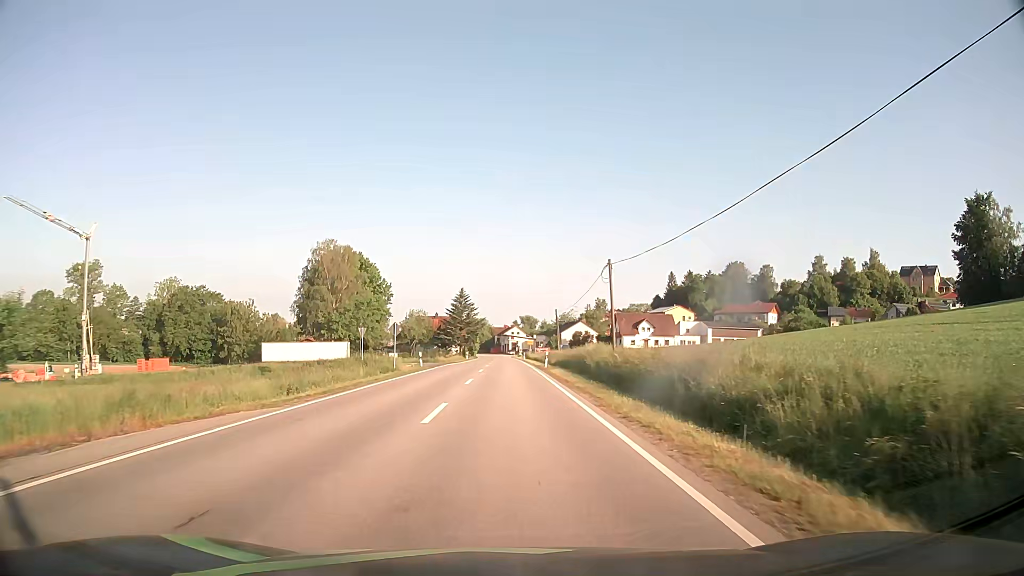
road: secondary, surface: asphalt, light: Day
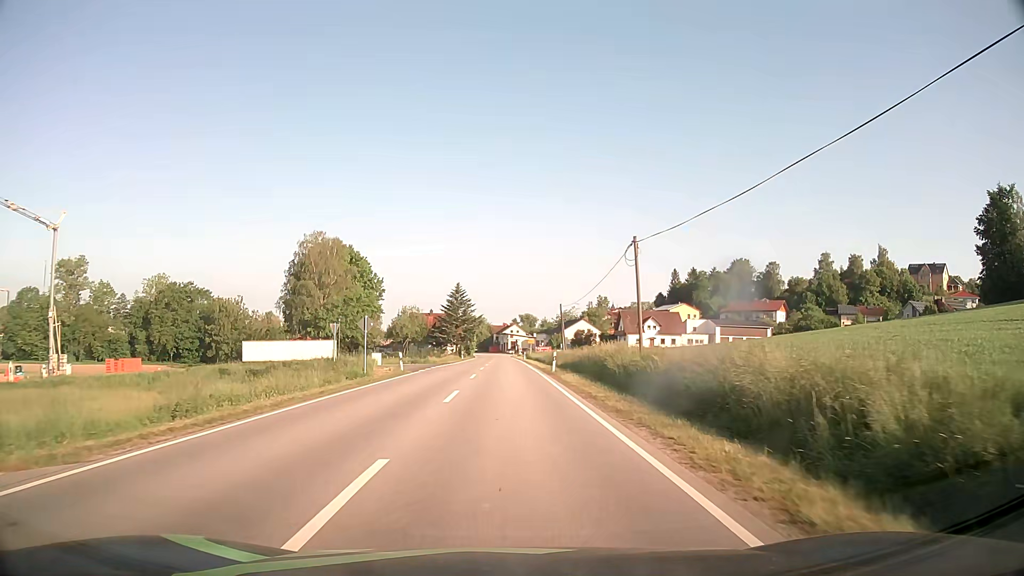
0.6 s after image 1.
(0.0, +7.7) m; 0°
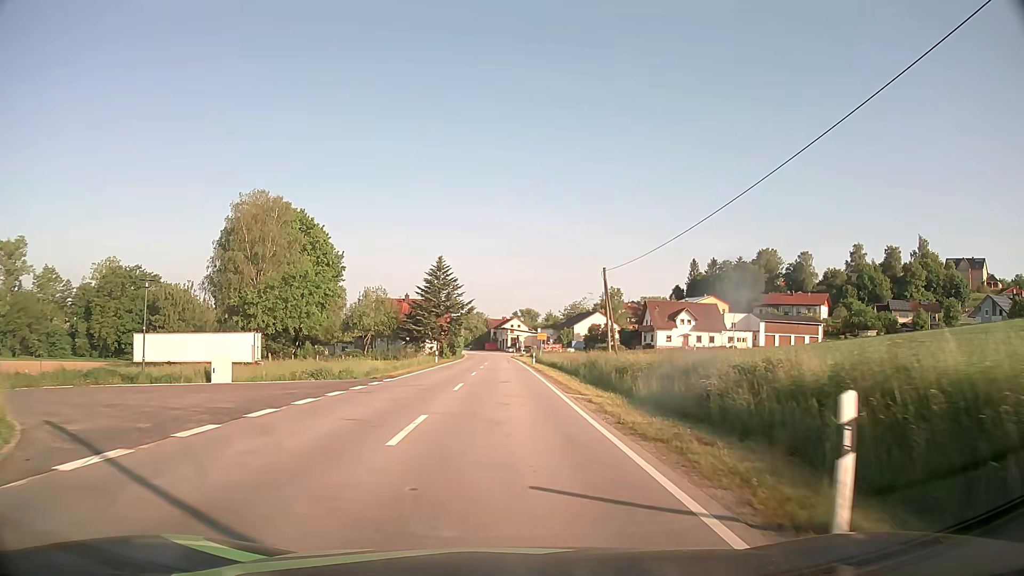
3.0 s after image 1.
(+0.1, +30.8) m; 0°
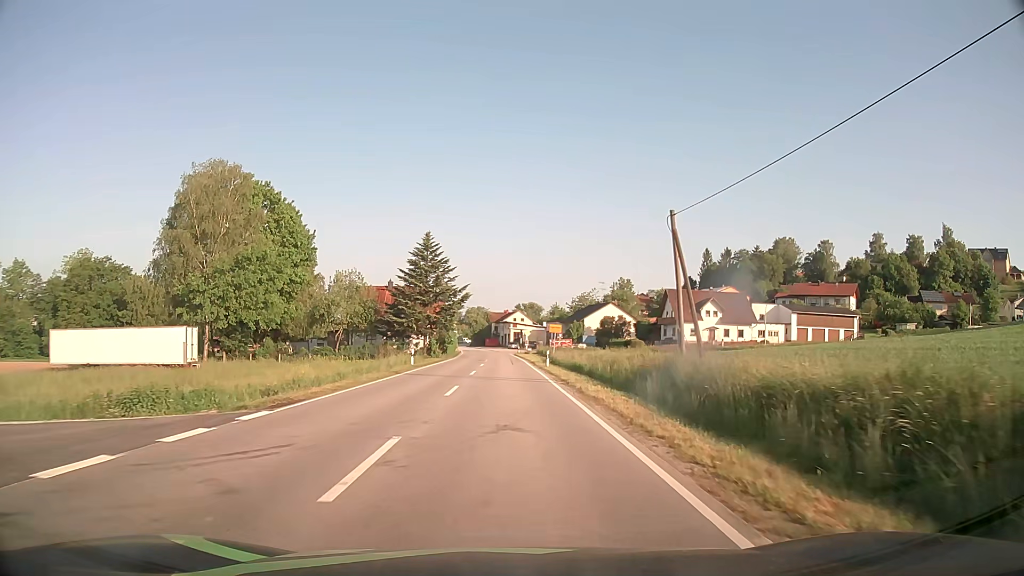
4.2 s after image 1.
(0.0, +15.3) m; 0°
